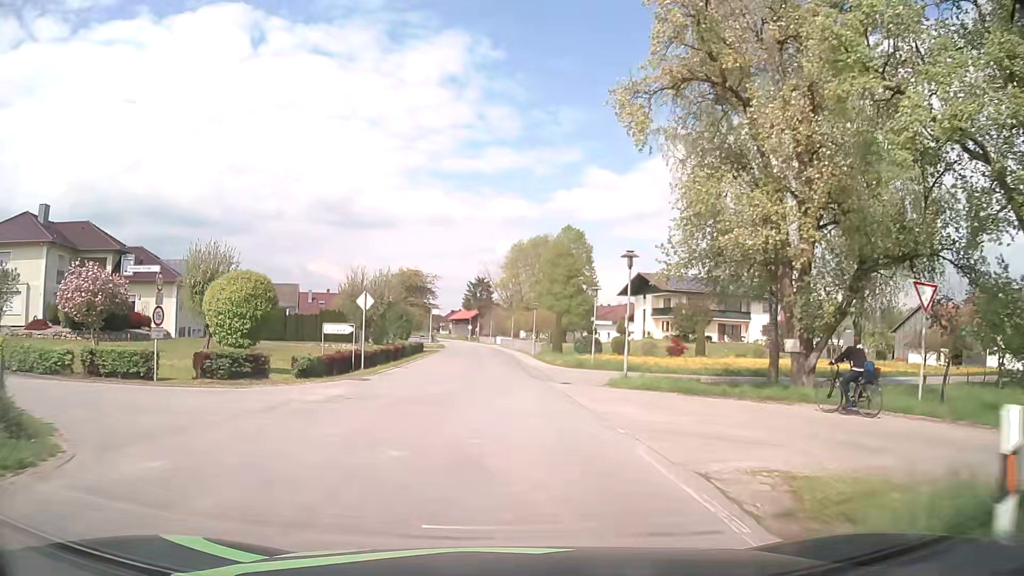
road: secondary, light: Day
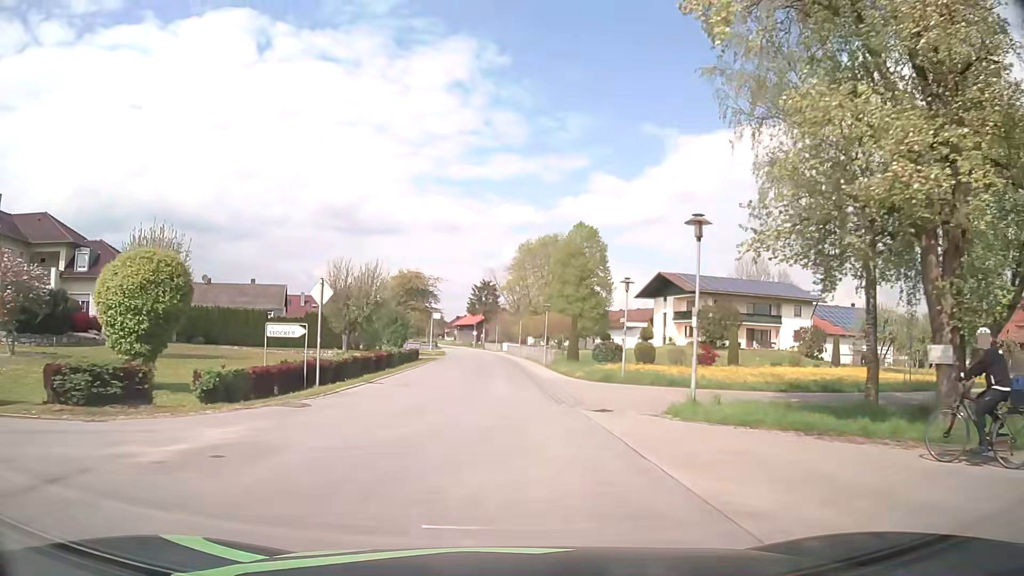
(0.0, +7.6) m; -1°
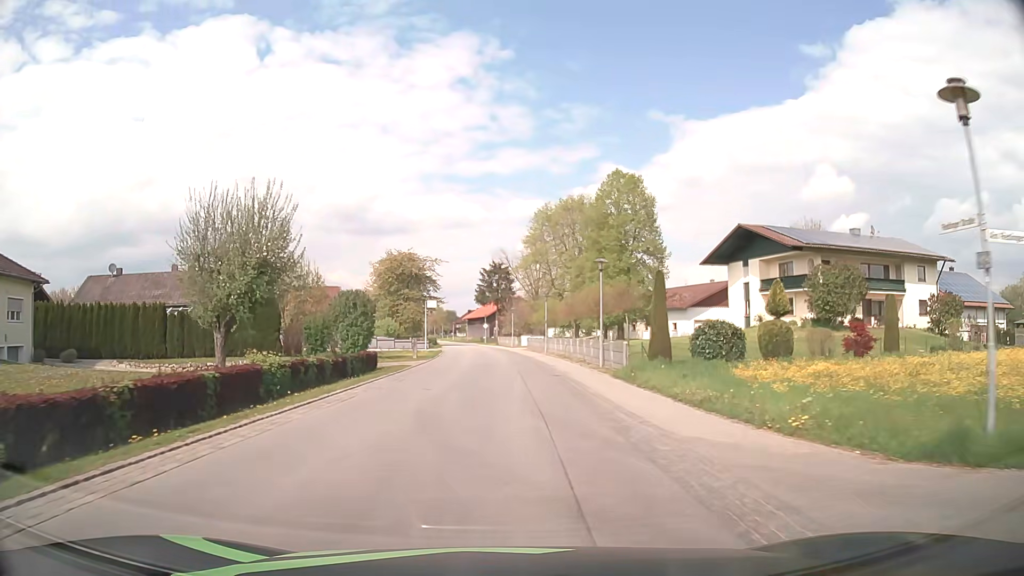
(-0.1, +22.8) m; 0°
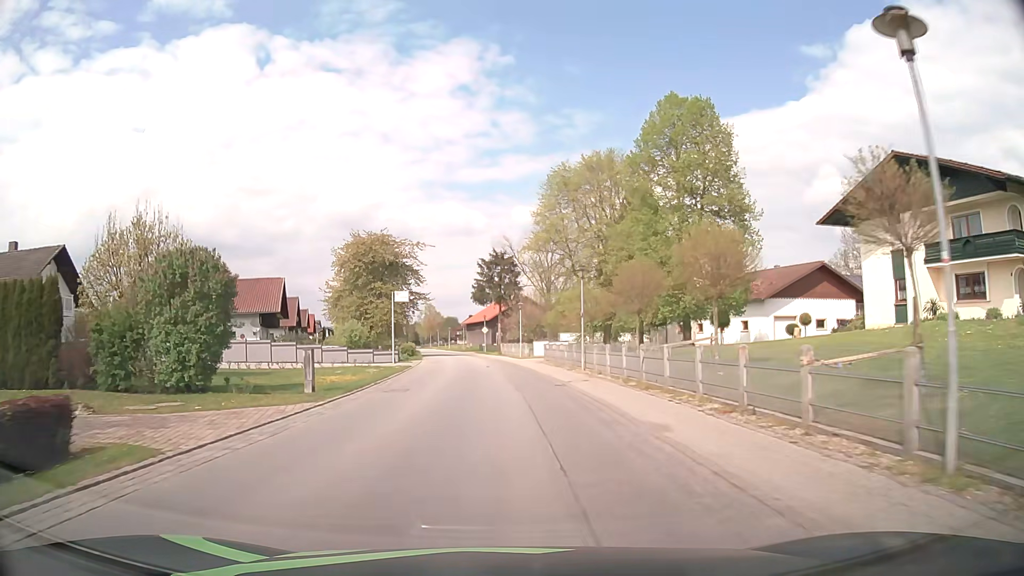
(-0.2, +22.8) m; -1°
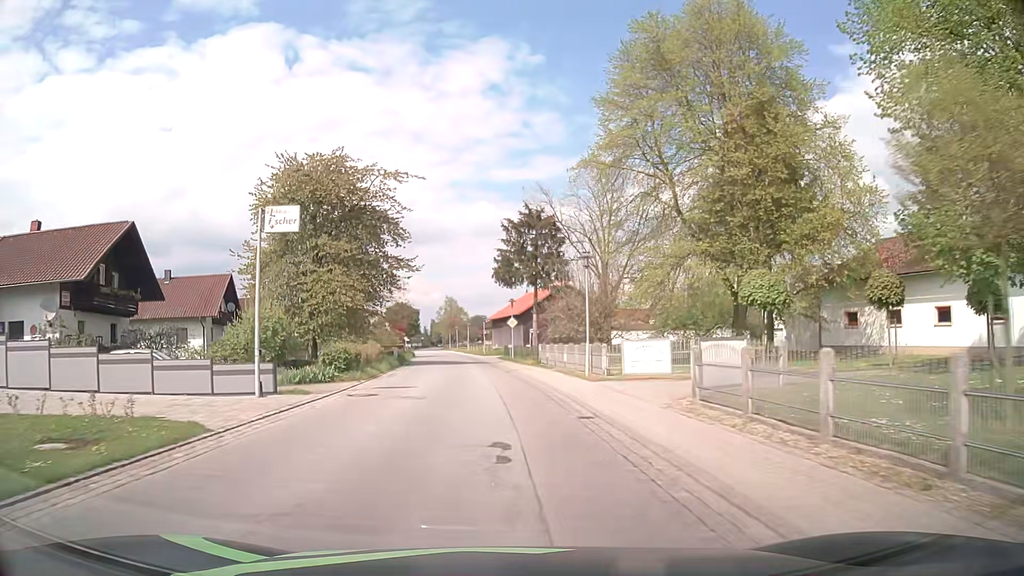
(-0.5, +30.3) m; -2°
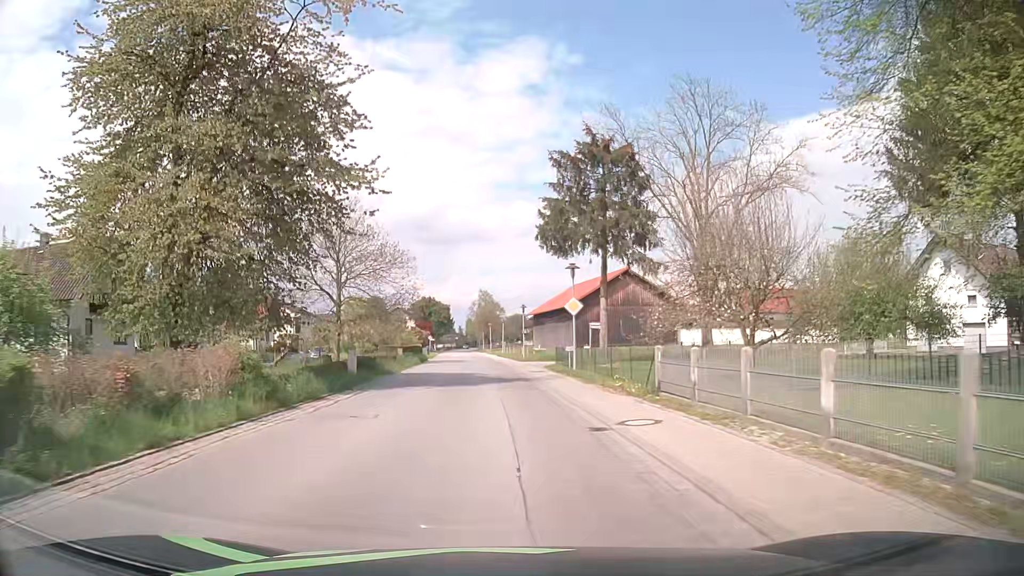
(-0.7, +22.8) m; -4°
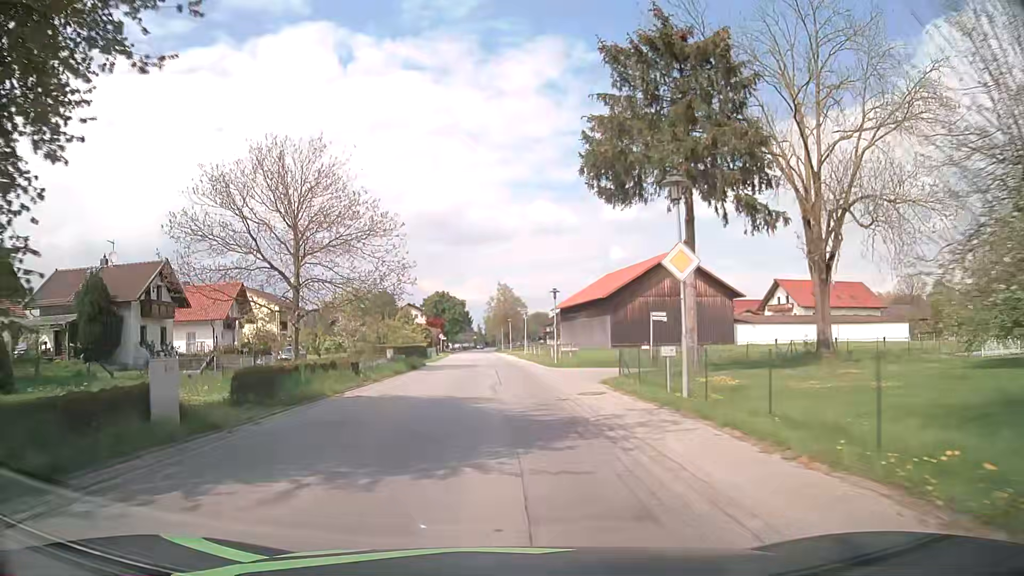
(-0.2, +15.2) m; -1°
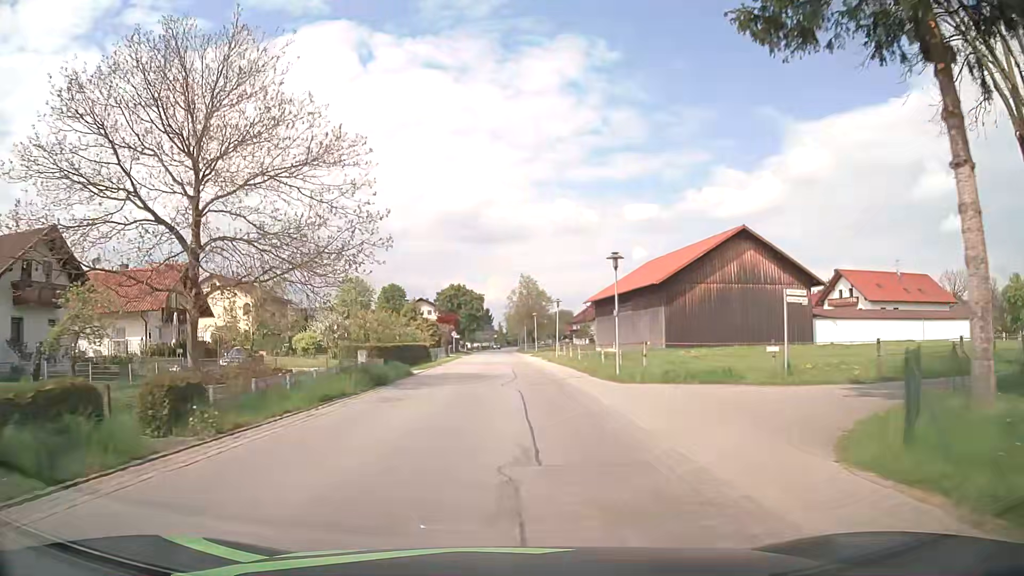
(-0.4, +15.2) m; -2°
(0, +10) (0, +20) (0, +30) (0, +40) (0, +50) (0, +60) (0, +70) (-1, +80) (-1, +90) (-1, +100) m
